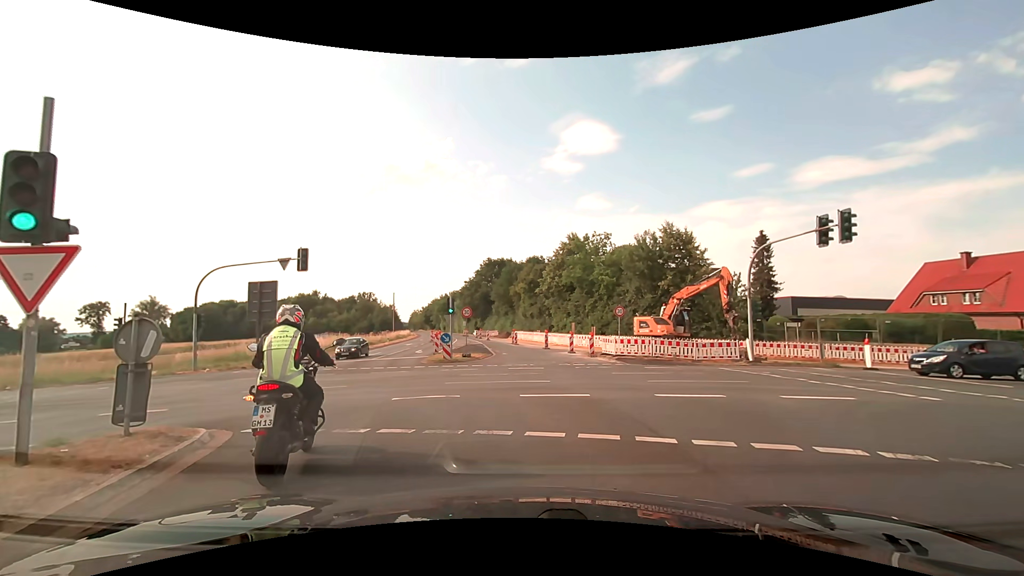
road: secondary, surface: asphalt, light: Day
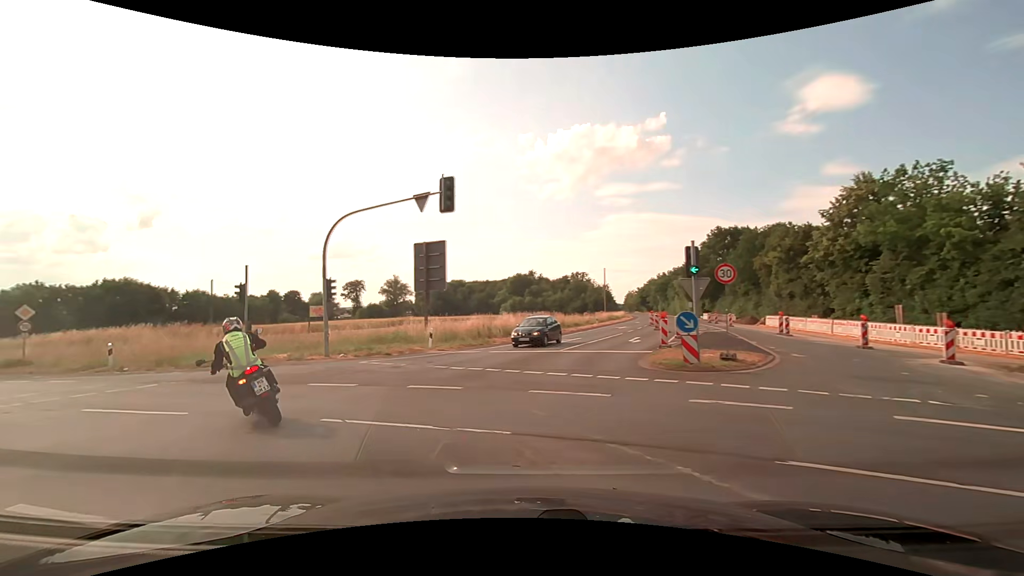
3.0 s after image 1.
(-1.9, +13.3) m; -23°
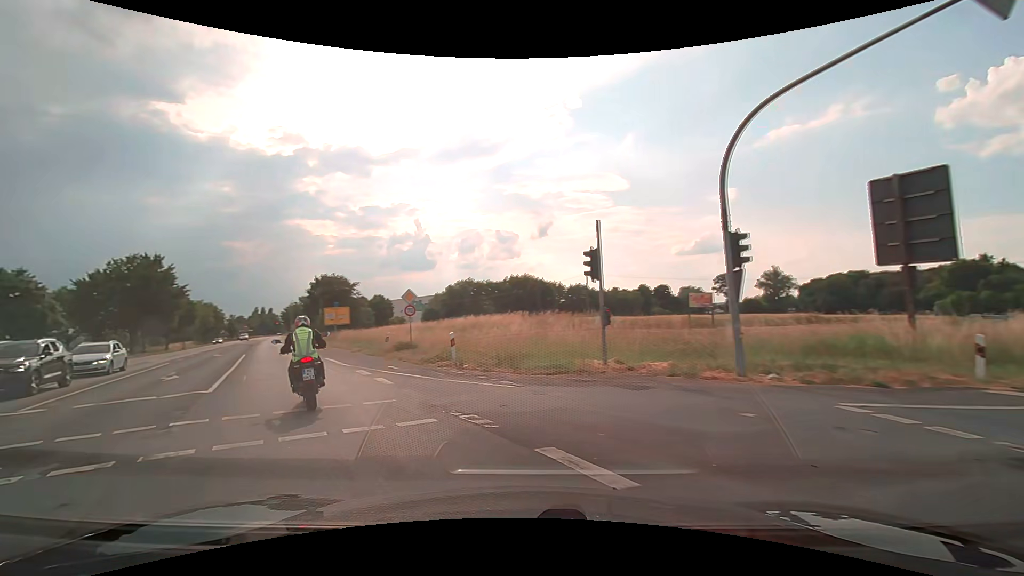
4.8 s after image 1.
(-3.7, +10.0) m; -41°
(-3, +10) (-7, +18) (-13, +27) (-18, +36) (-22, +44) (-27, +53) (-31, +62) (-36, +71) (-41, +80) (-45, +89) m
